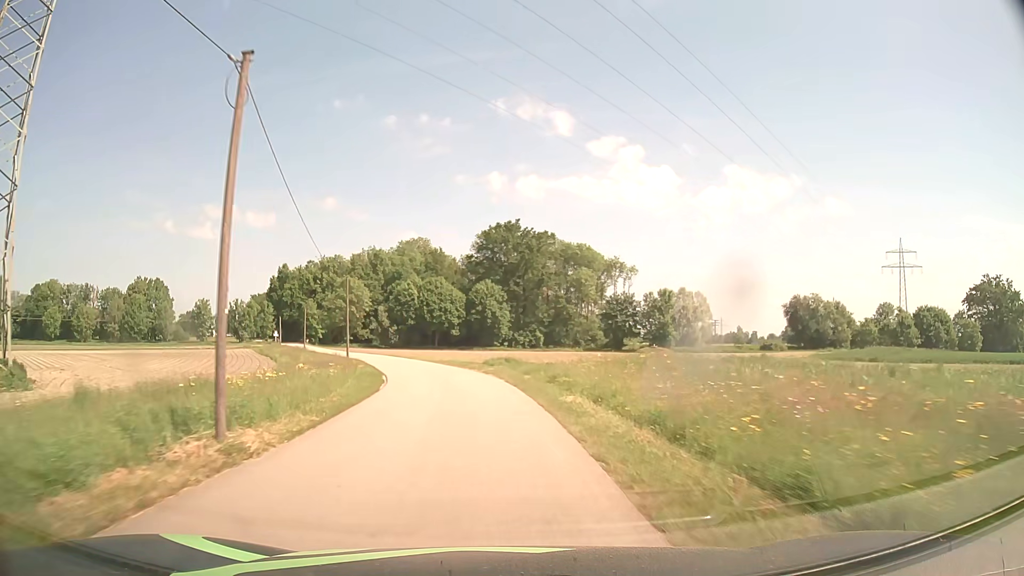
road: unclassified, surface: asphalt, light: Day
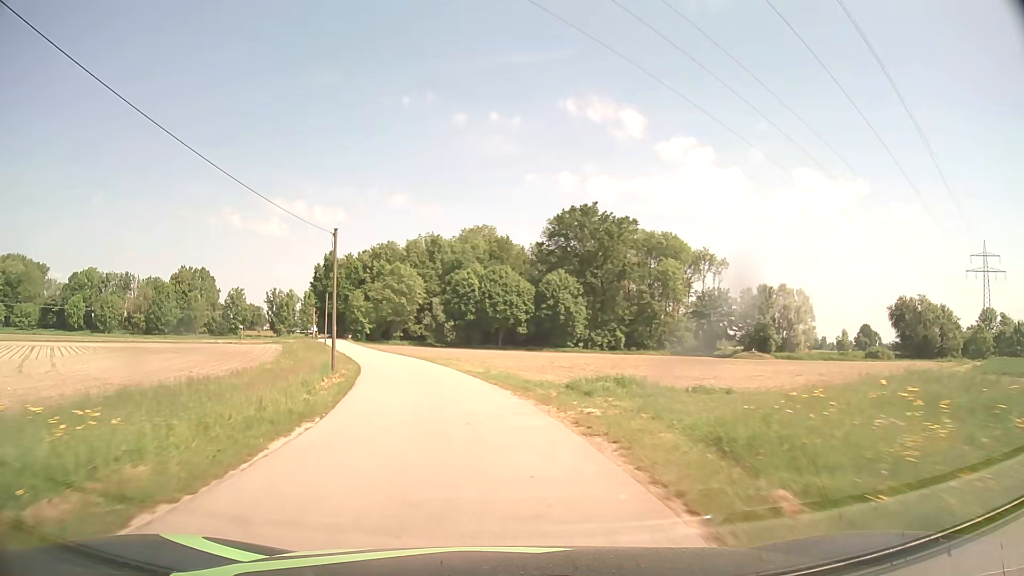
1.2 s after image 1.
(-0.8, +18.8) m; -5°
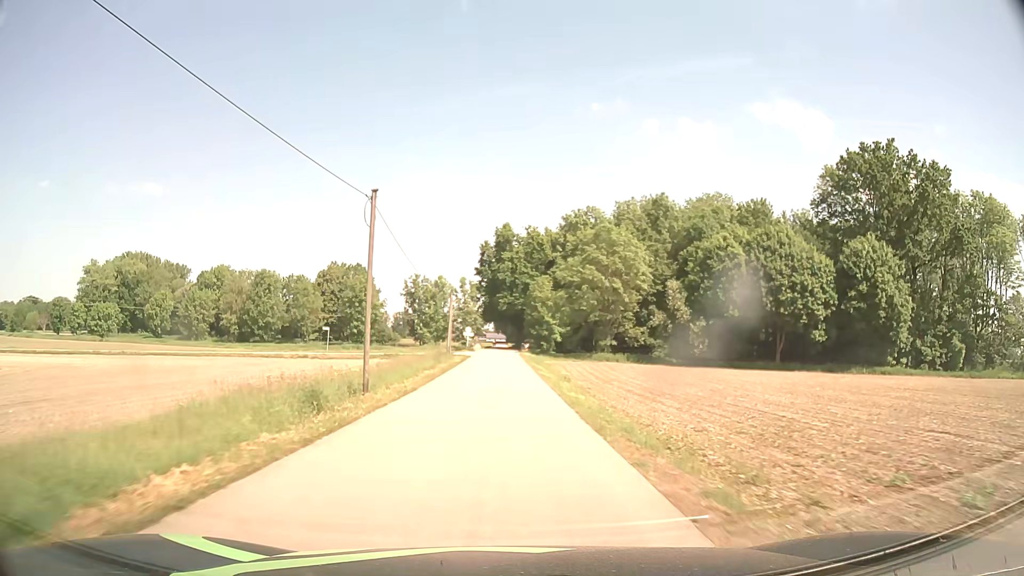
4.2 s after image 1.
(-8.3, +47.0) m; -17°
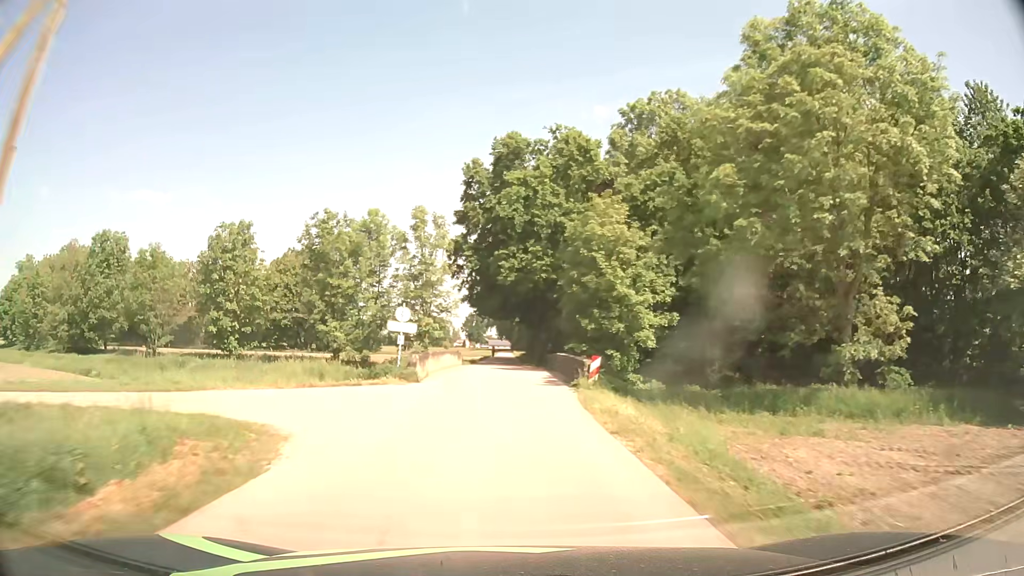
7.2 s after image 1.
(-0.4, +50.1) m; -1°
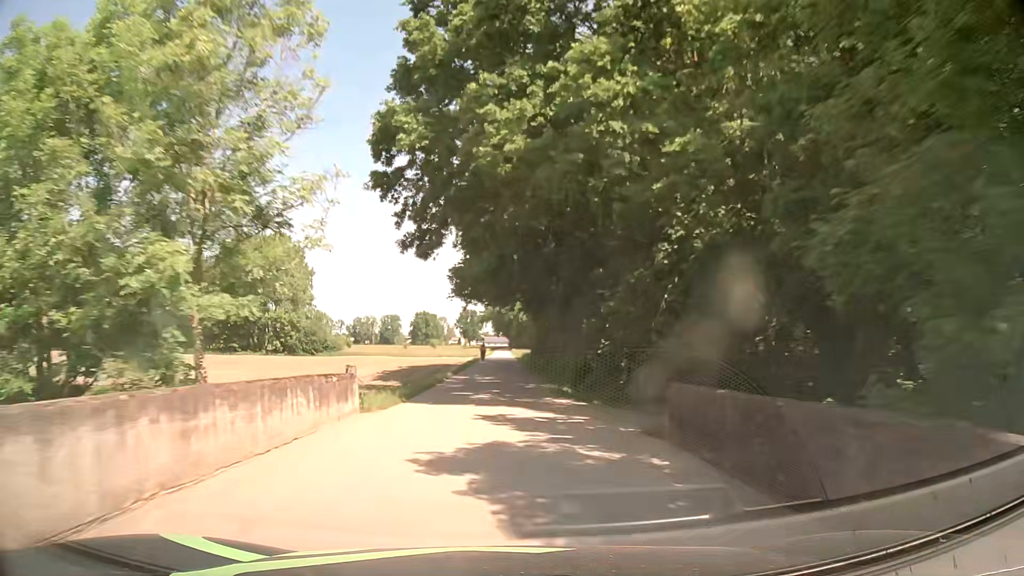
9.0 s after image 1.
(+0.1, +30.4) m; 0°
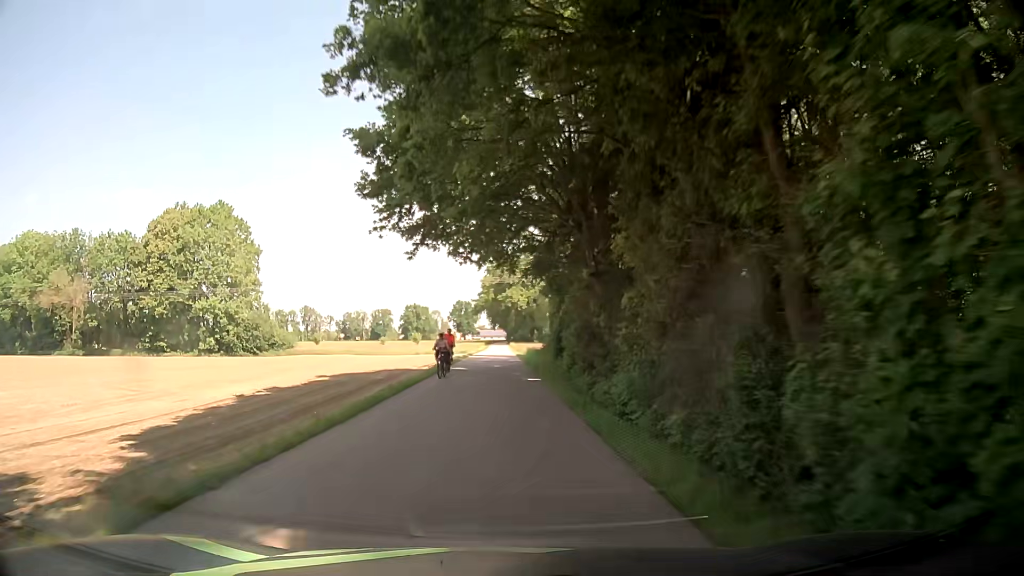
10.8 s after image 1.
(-0.3, +30.5) m; -1°
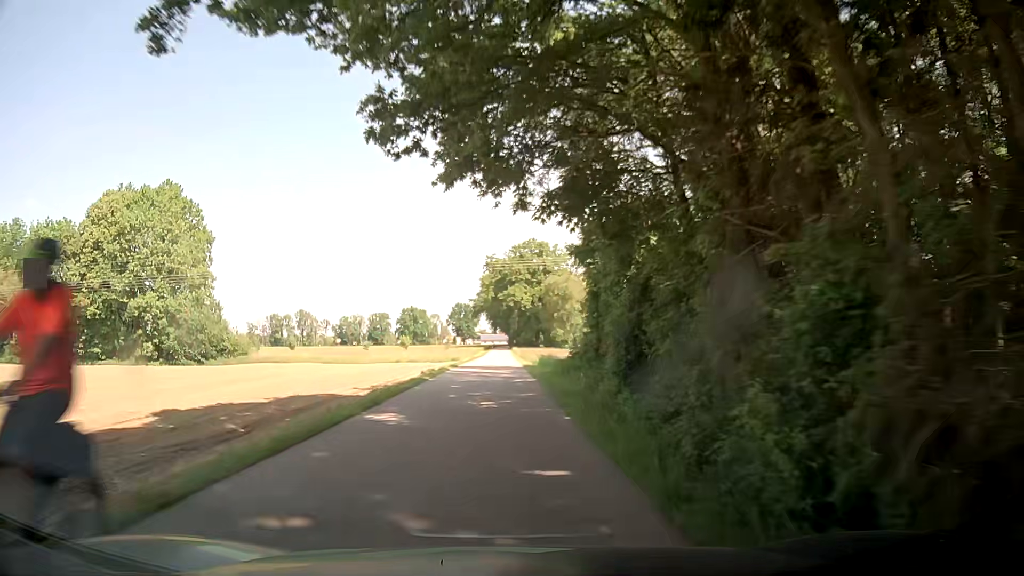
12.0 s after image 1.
(+0.1, +20.5) m; +1°
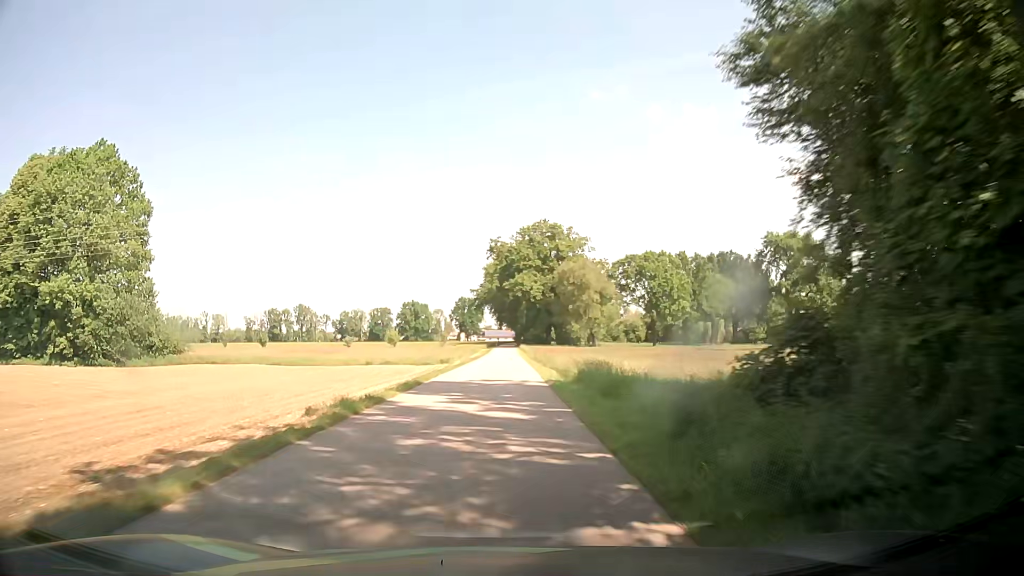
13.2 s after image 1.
(-0.2, +20.7) m; -1°
(0, +10) (0, +20) (0, +30) (0, +40) (0, +50) (0, +60) (0, +70) (0, +80) (0, +90) (0, +100) m
